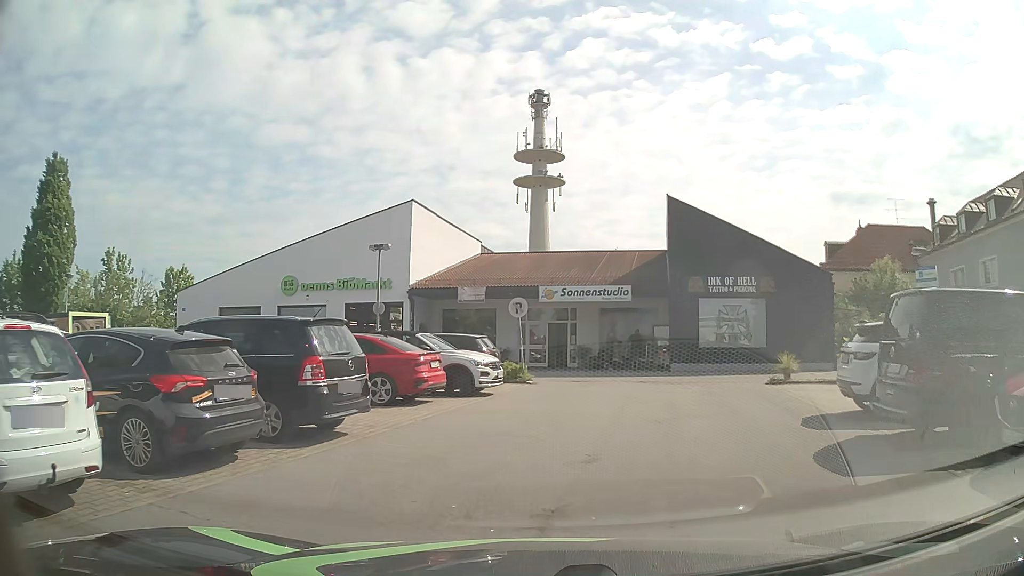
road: residential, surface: asphalt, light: Day
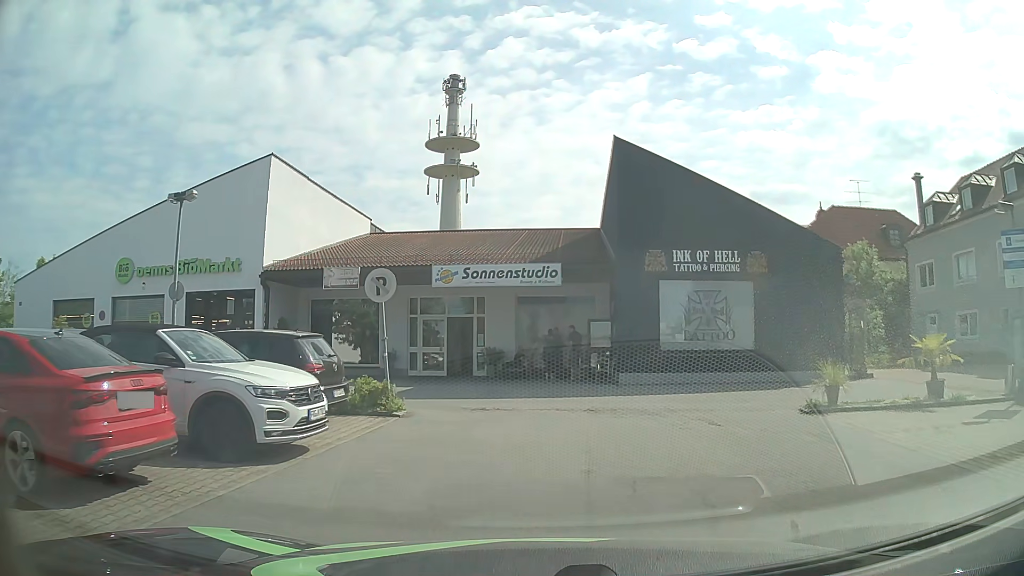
(+0.5, +8.3) m; +9°
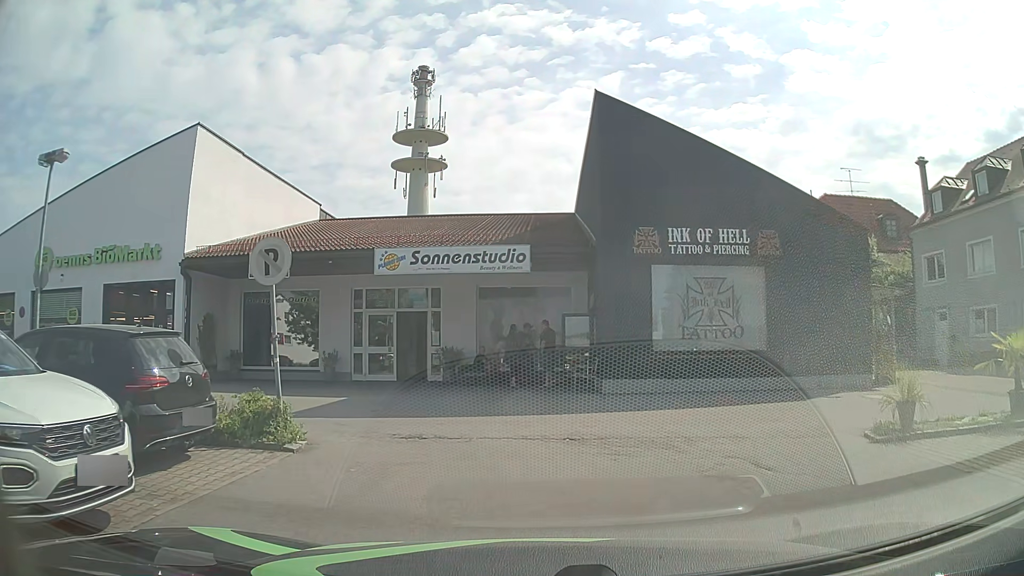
(0.0, +3.7) m; +1°
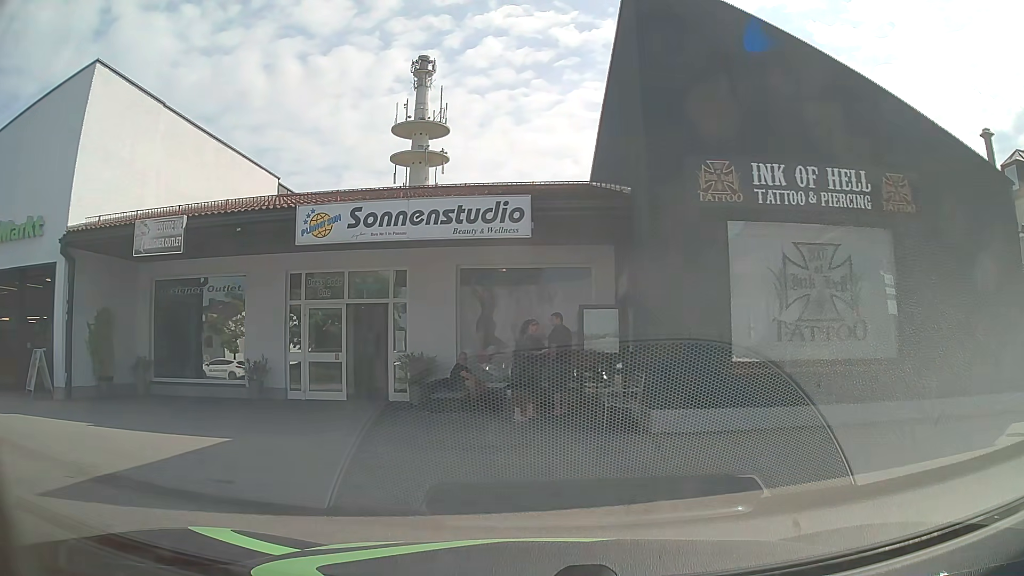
(+0.1, +6.2) m; +1°
